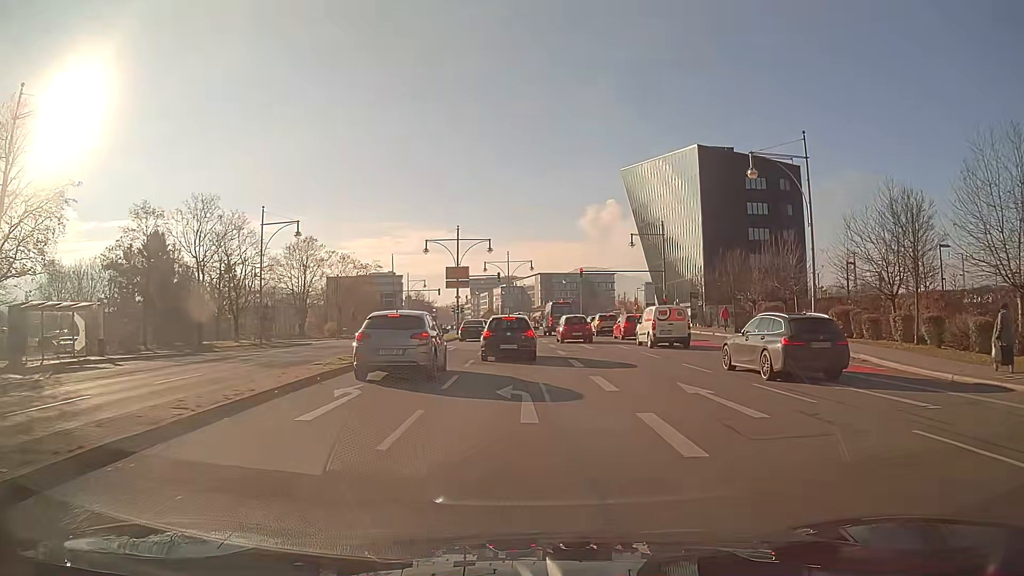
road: primary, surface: asphalt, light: Day
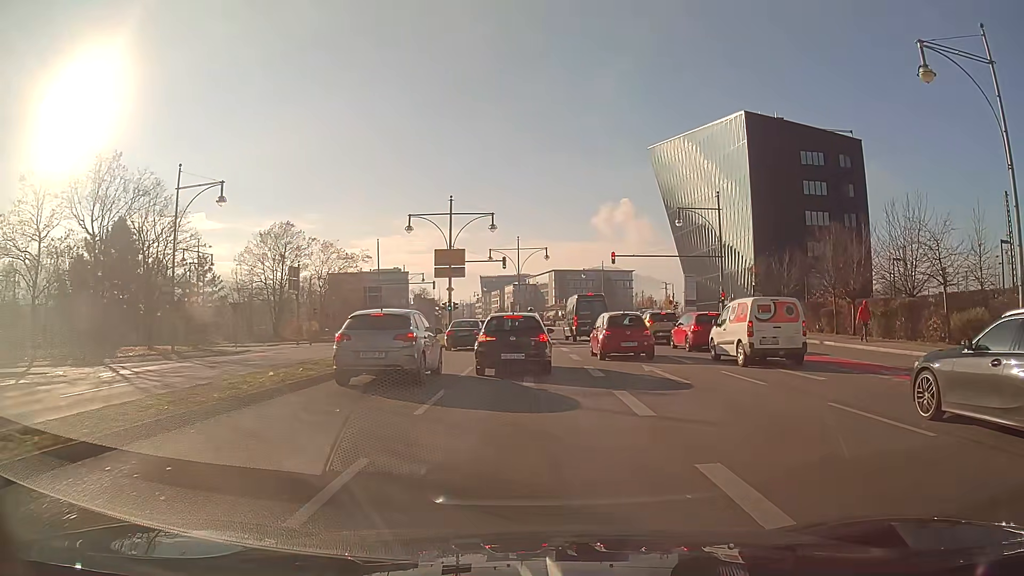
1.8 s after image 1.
(-0.2, +15.4) m; -1°
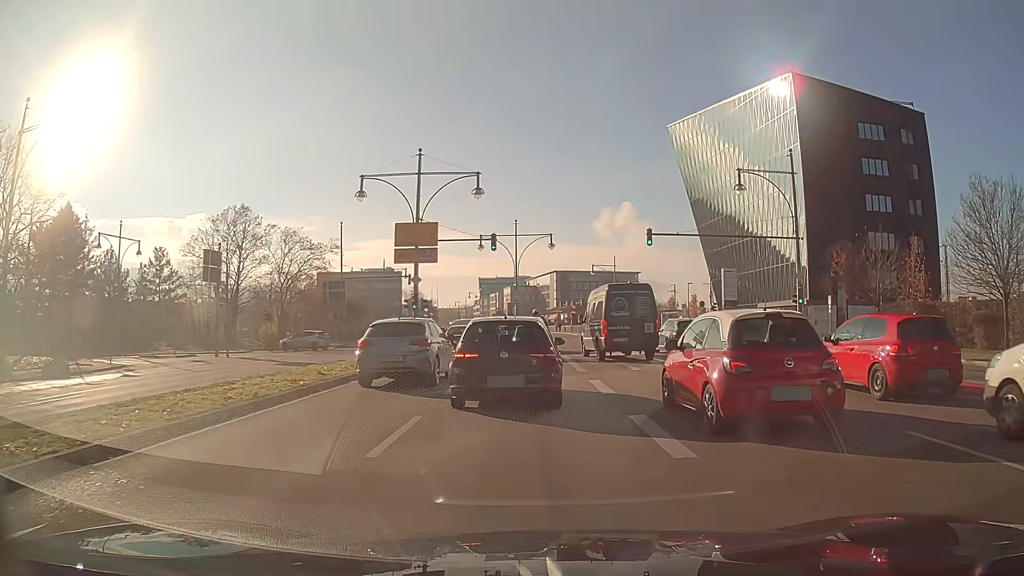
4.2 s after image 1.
(0.0, +14.5) m; 0°
(0, +10) (0, +20) (0, +30) (-1, +40) (-6, +48) (-15, +52) (-25, +52) (-35, +52) (-45, +51) (-55, +51) m
